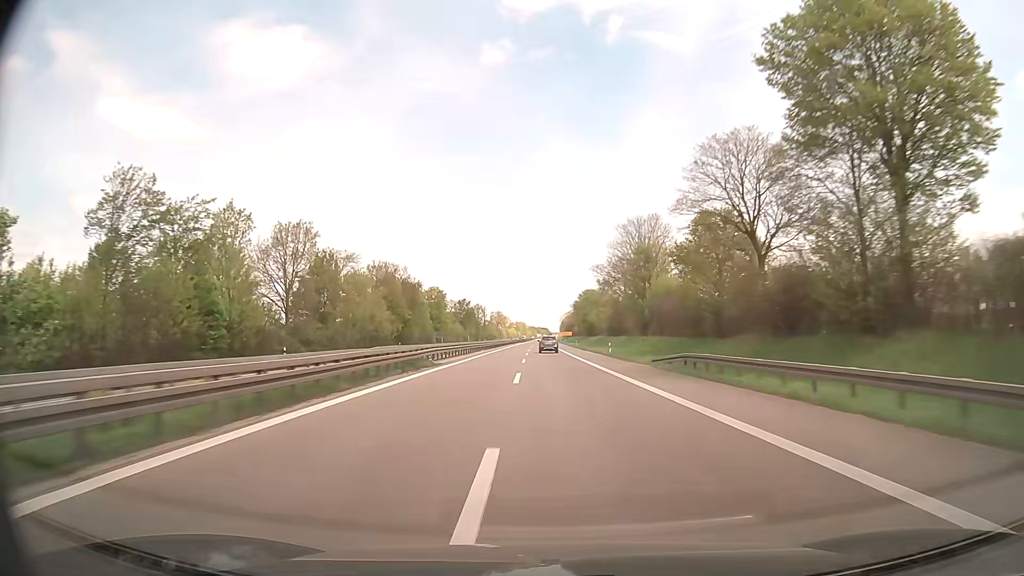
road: trunk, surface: asphalt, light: Day
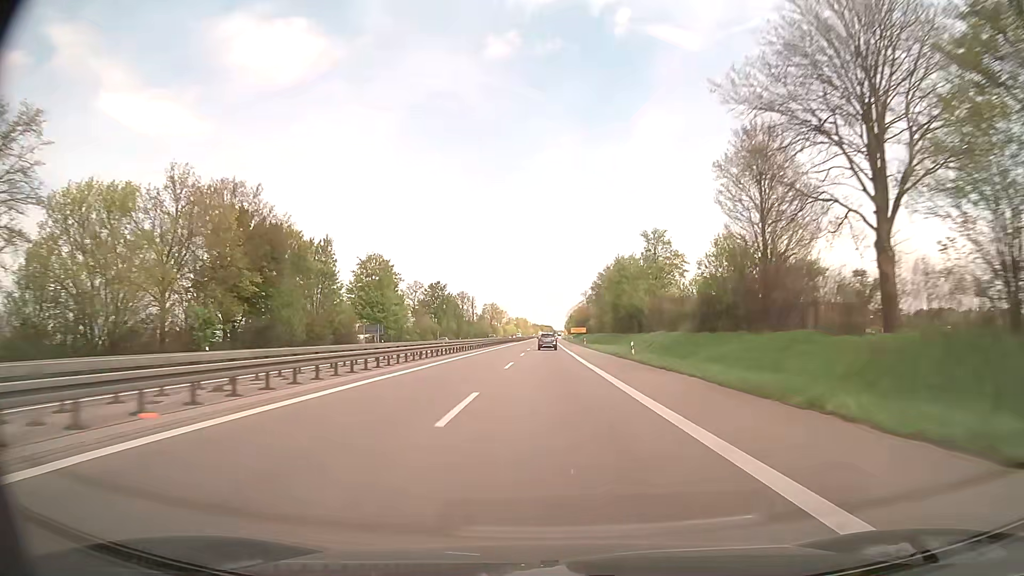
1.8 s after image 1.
(-0.4, +64.2) m; 0°
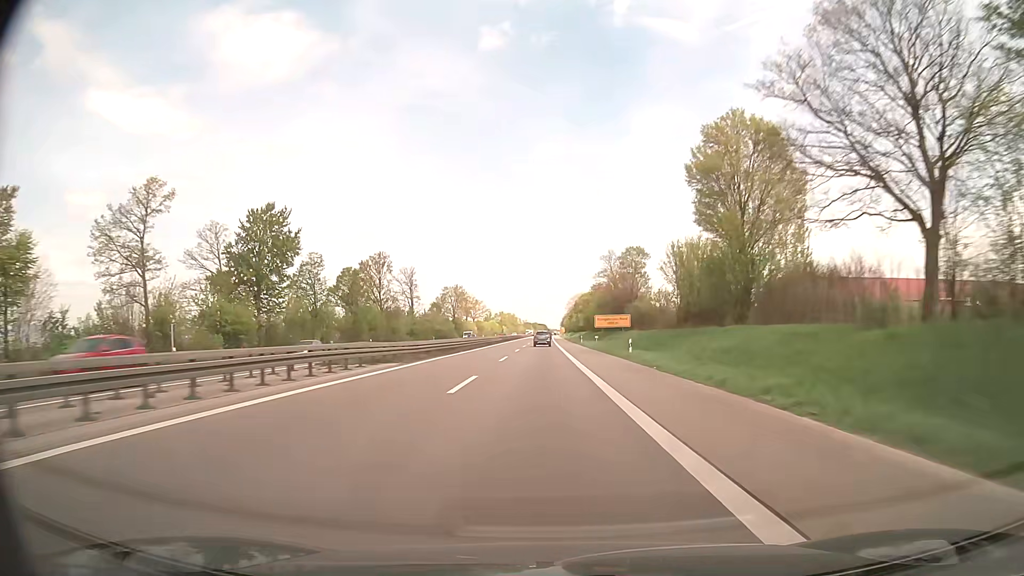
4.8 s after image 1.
(+0.5, +102.4) m; +1°
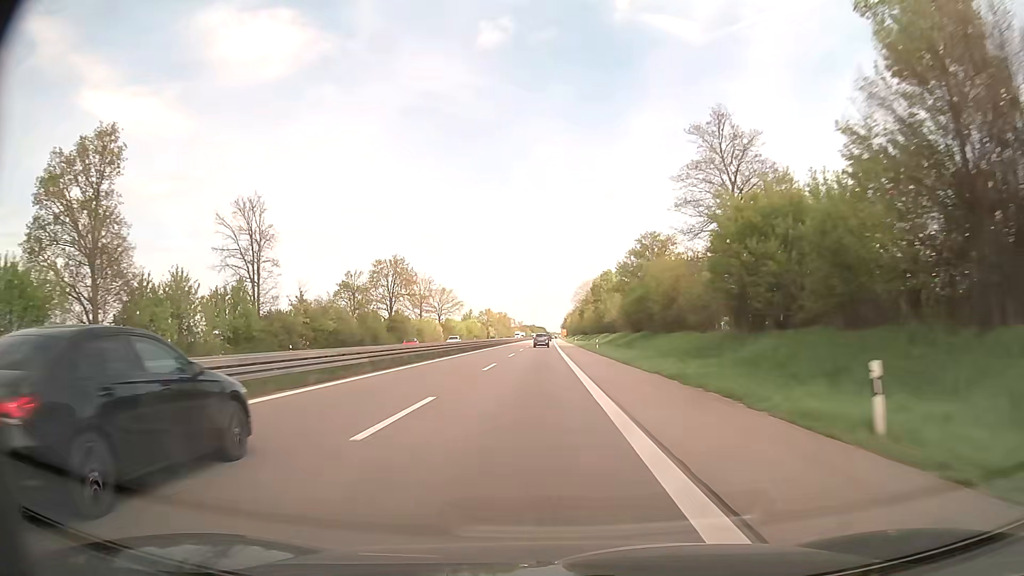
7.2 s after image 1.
(-0.1, +78.5) m; 0°
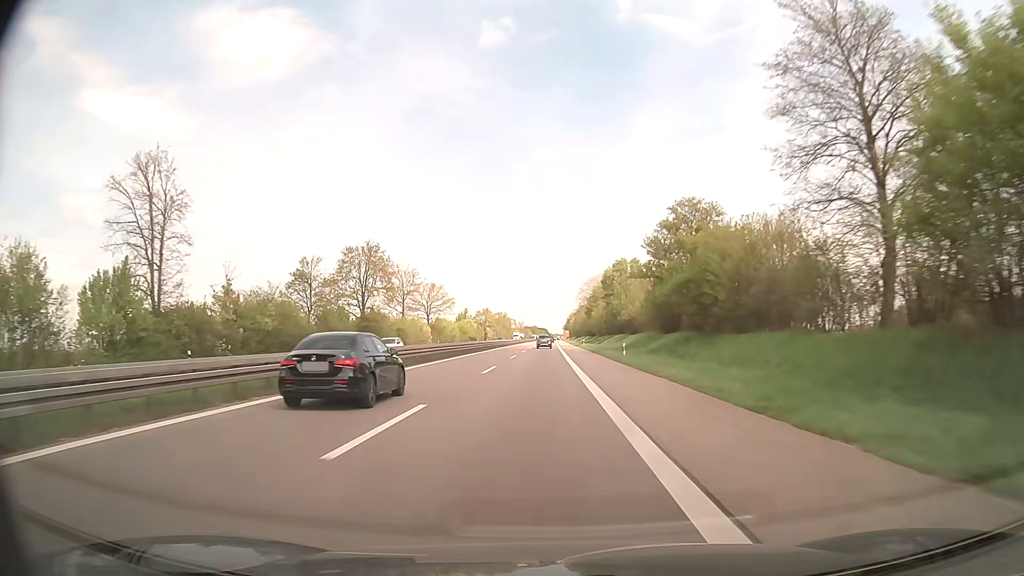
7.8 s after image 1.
(-0.1, +19.3) m; 0°
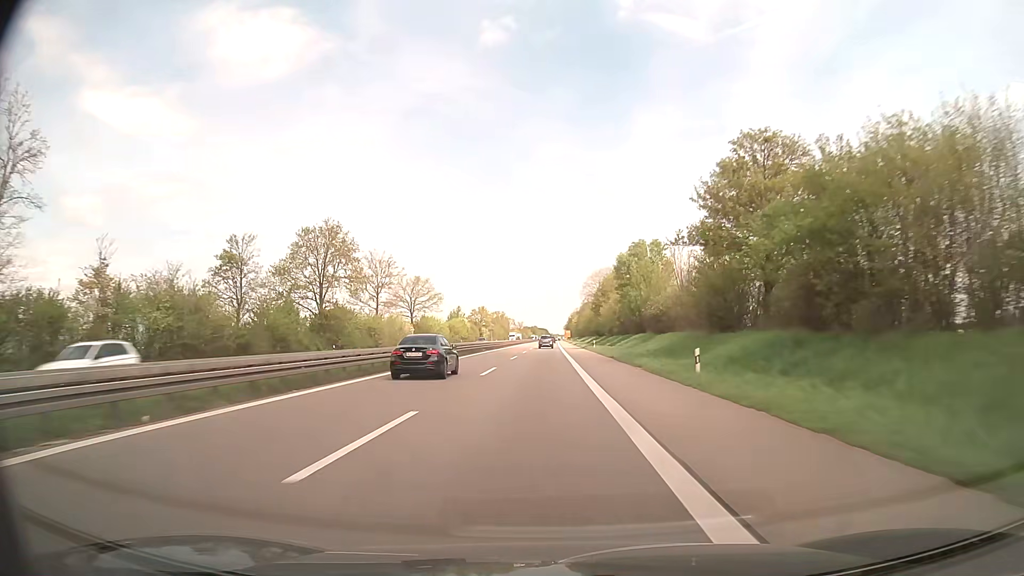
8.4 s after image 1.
(0.0, +19.2) m; 0°
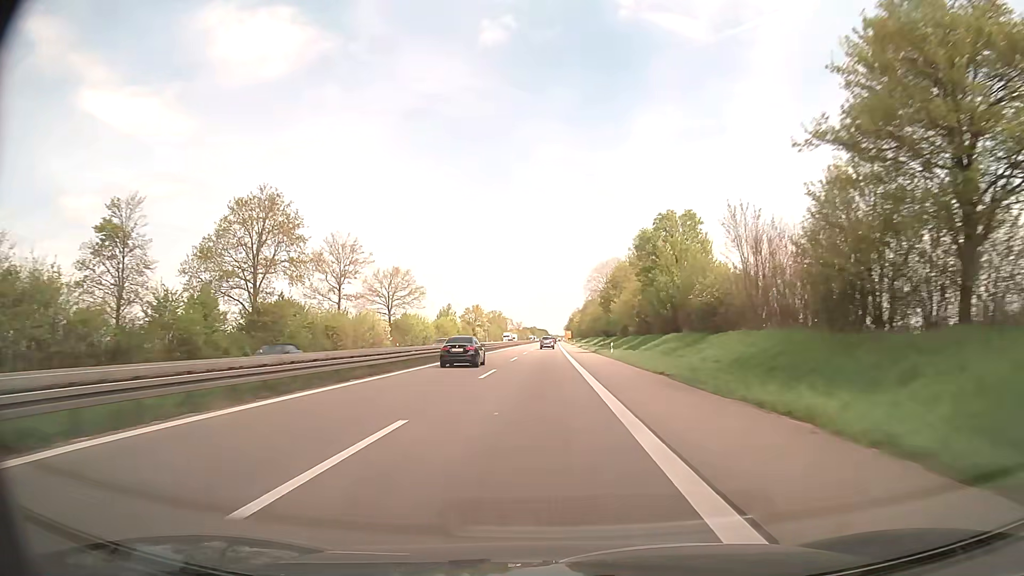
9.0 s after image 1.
(0.0, +19.3) m; 0°
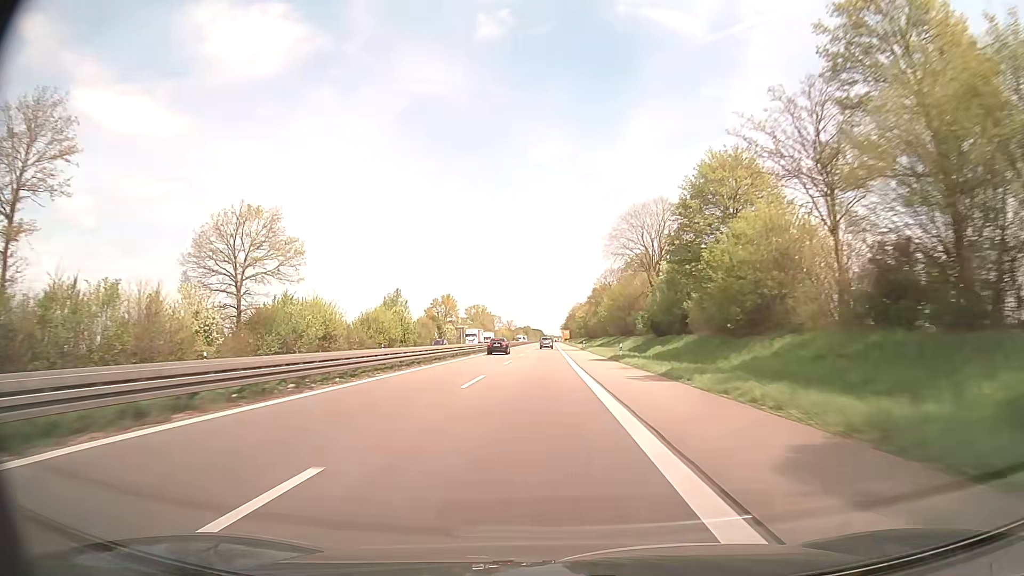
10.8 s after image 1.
(+0.2, +58.2) m; 0°
(0, +10) (0, +20) (0, +30) (0, +40) (0, +50) (0, +60) (0, +70) (0, +80) (0, +90) (0, +100) m
